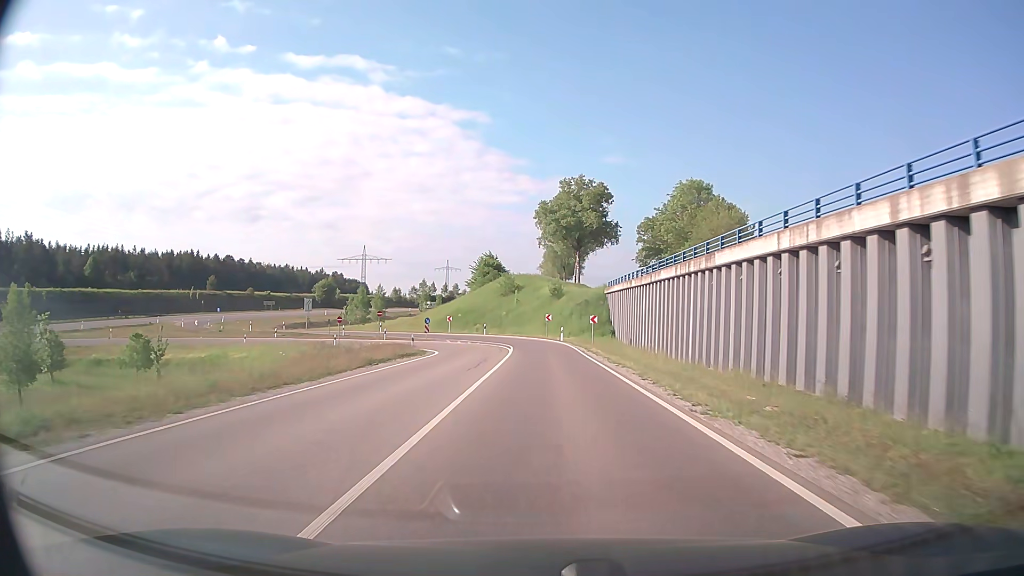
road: trunk_link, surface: asphalt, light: Day
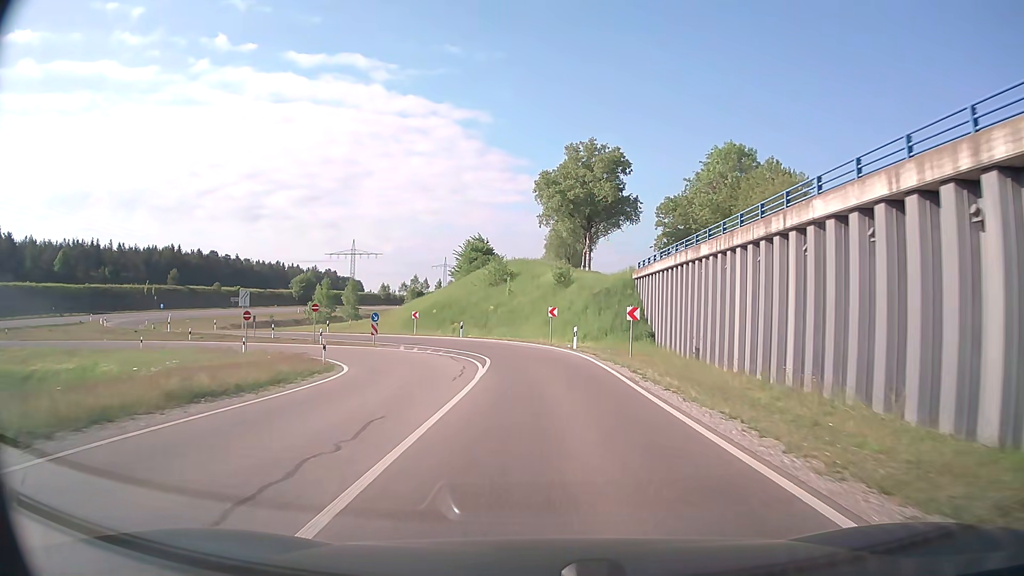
(0.0, +19.2) m; 0°
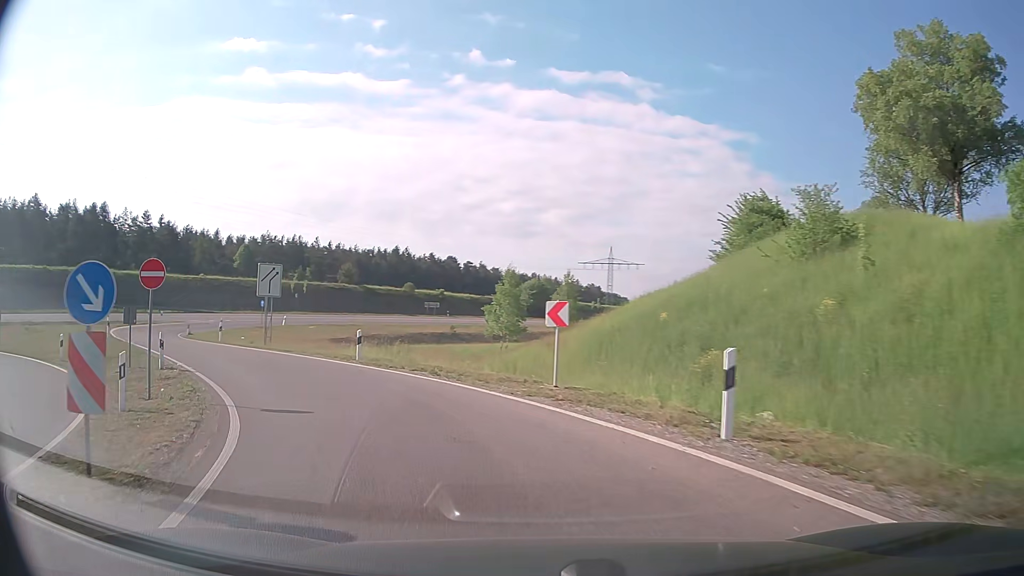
(-3.7, +36.8) m; -23°
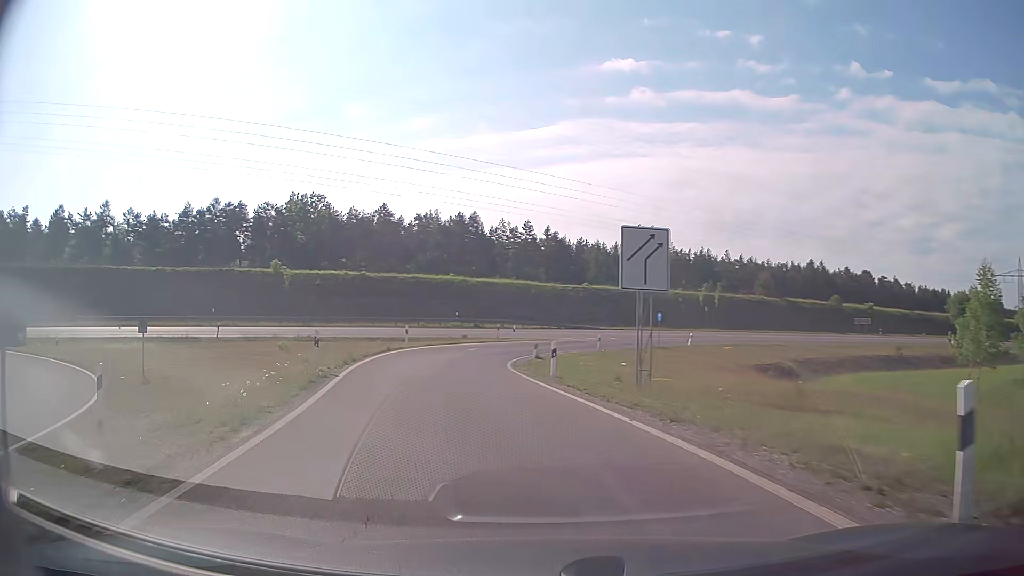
(-5.0, +16.0) m; -35°
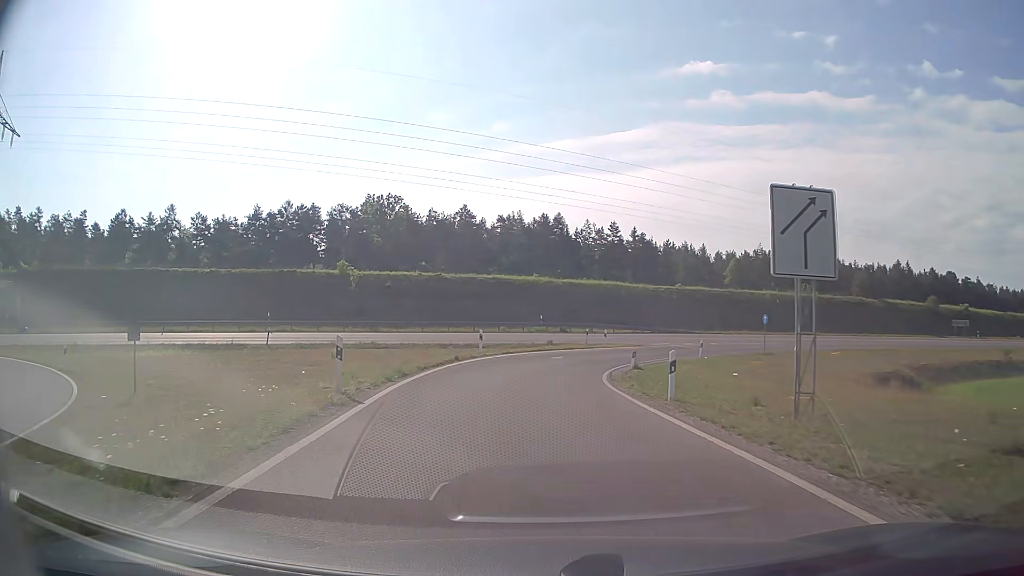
(-0.4, +5.3) m; -7°
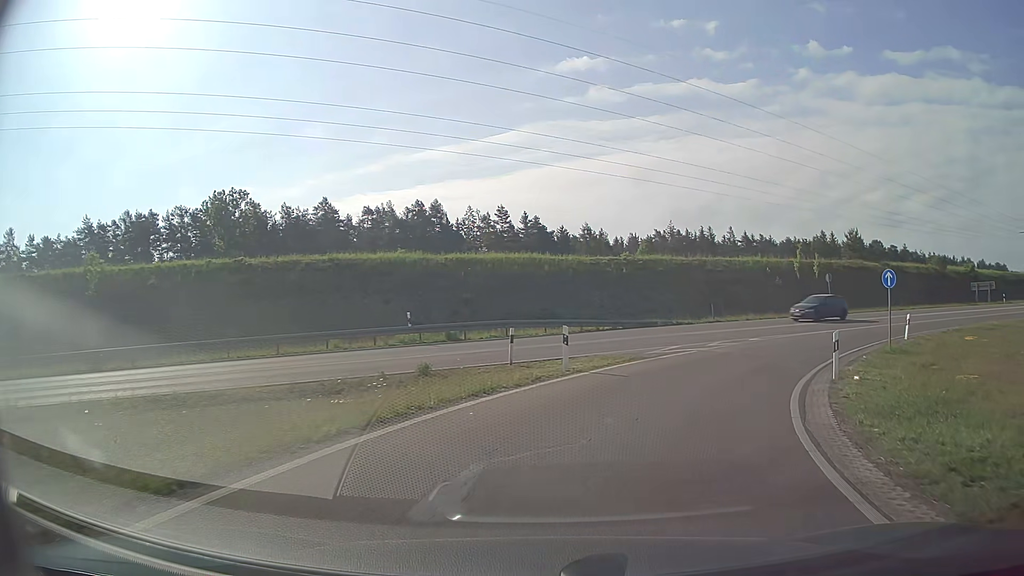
(+0.3, +26.4) m; +10°
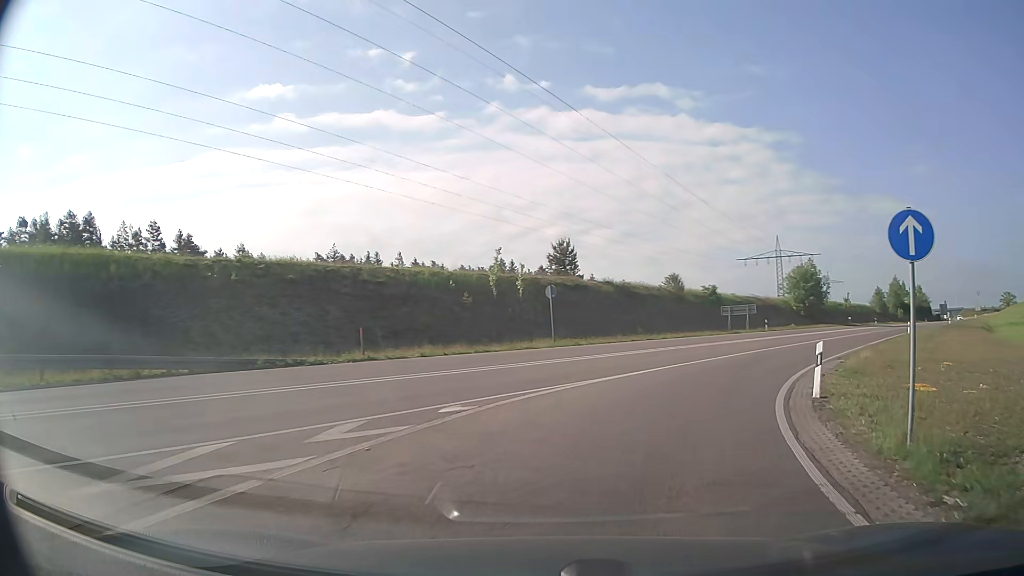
(+3.7, +15.9) m; +28°
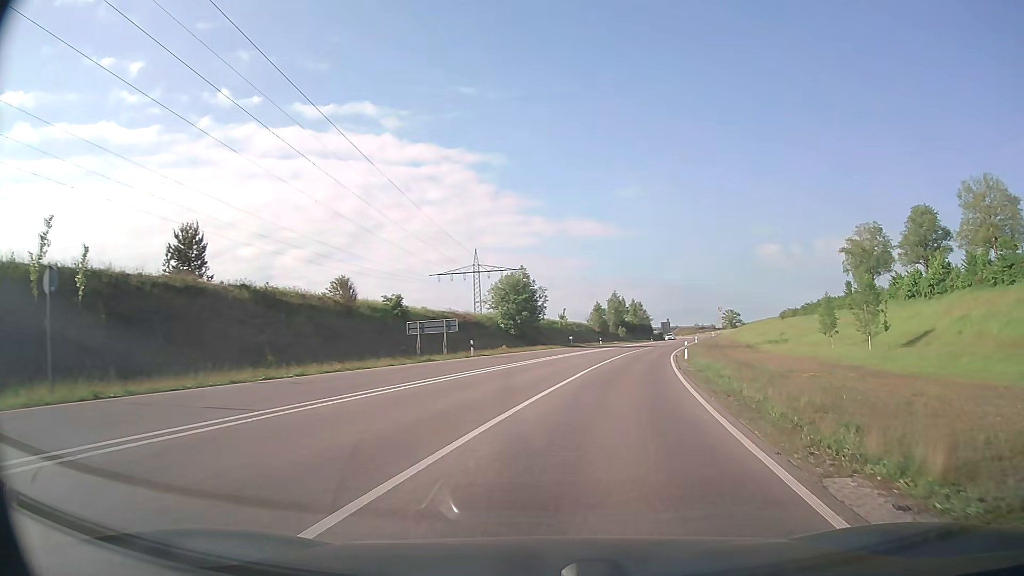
(+4.1, +17.1) m; +26°
(+1, +10) (+2, +20) (+4, +30) (+6, +40) (+8, +49) (+10, +59) (+12, +69) (+15, +79) (+17, +88) (+20, +98) m
